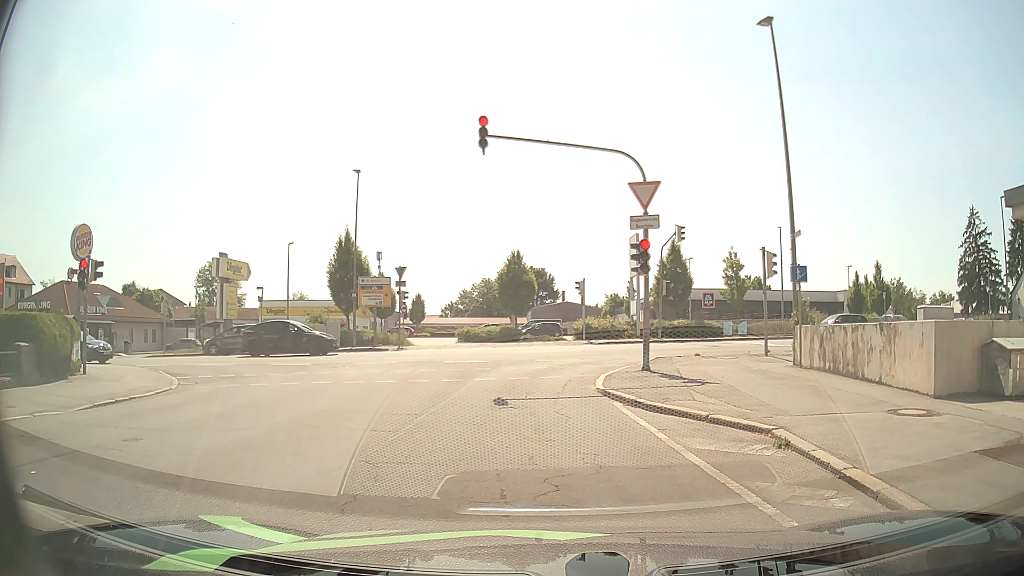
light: Day
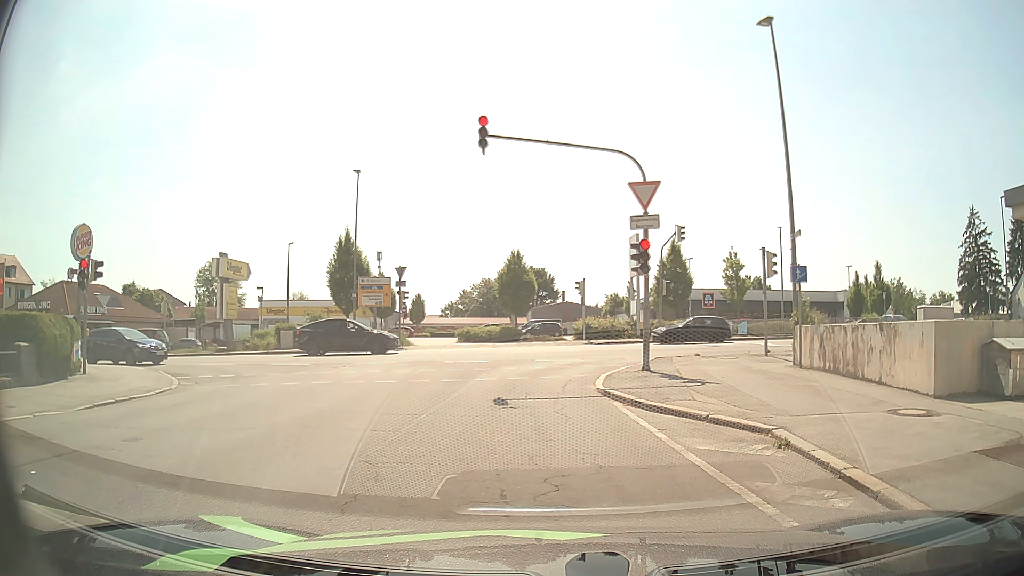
(0.0, 0.0) m; 0°
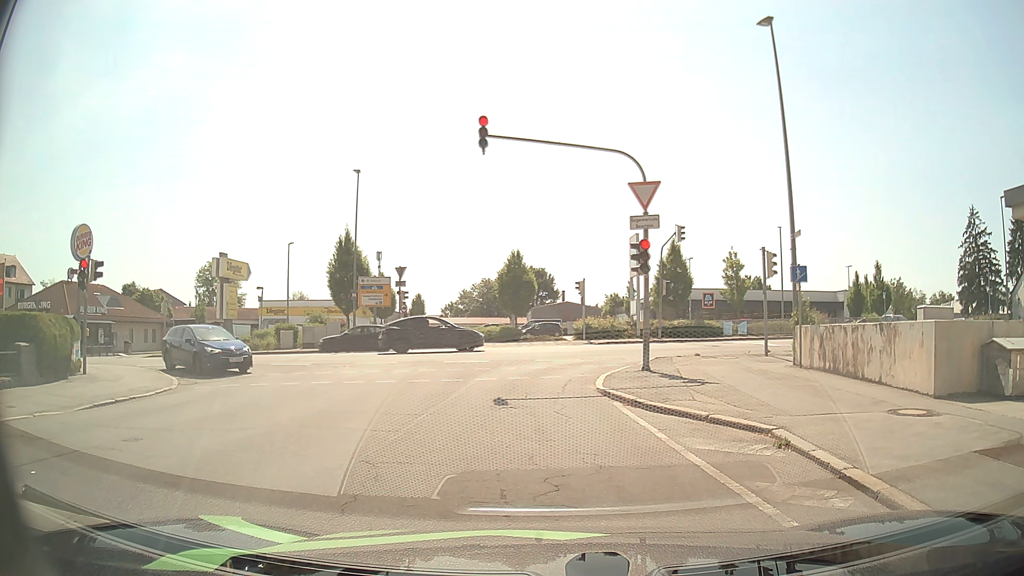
(0.0, 0.0) m; 0°
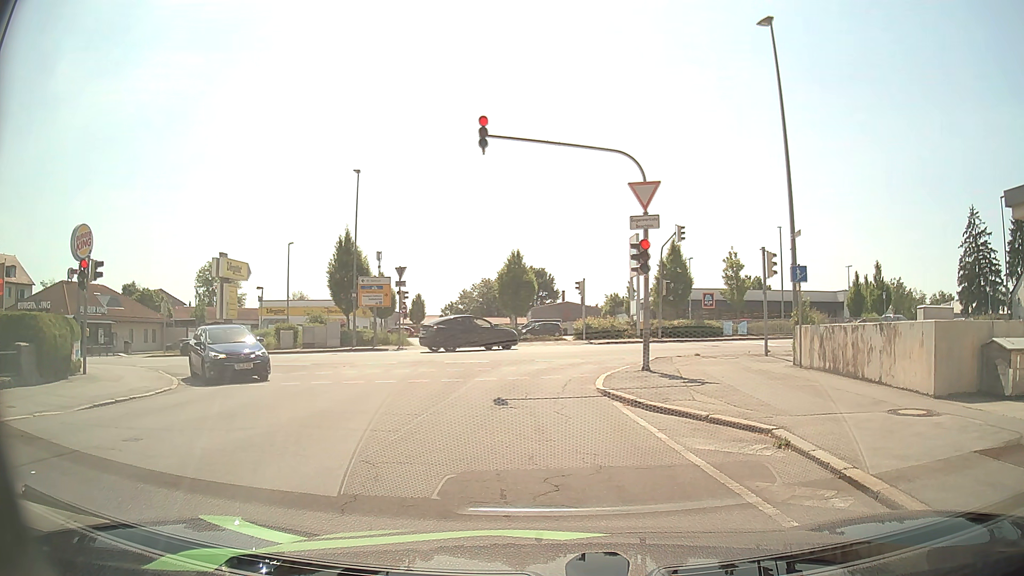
(0.0, 0.0) m; 0°
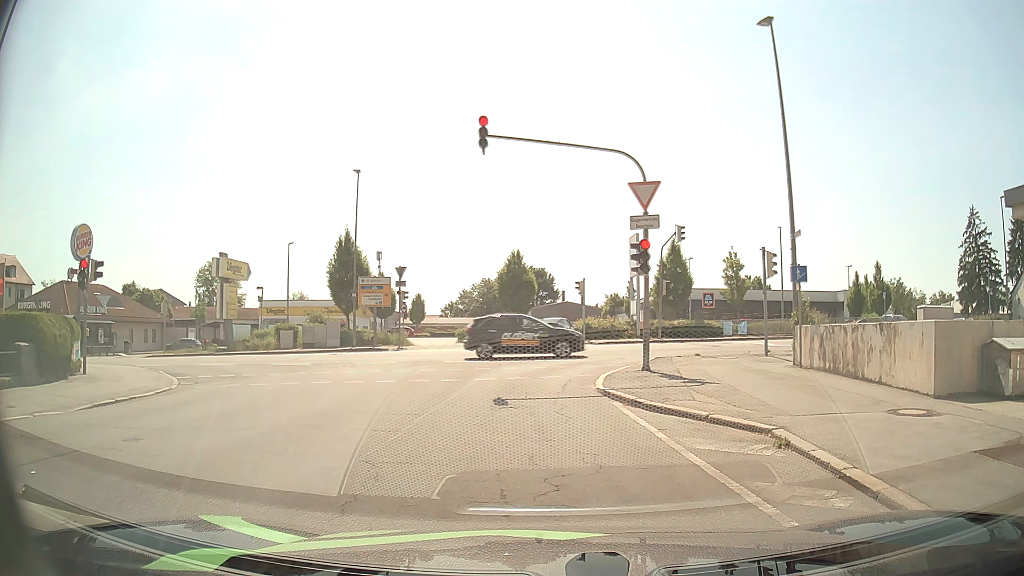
(0.0, 0.0) m; 0°
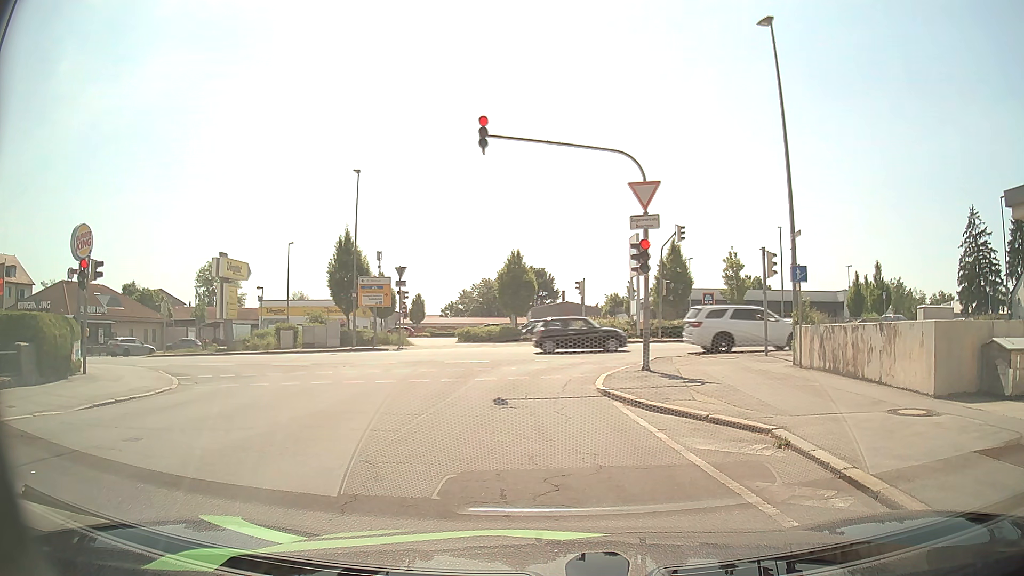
(0.0, 0.0) m; 0°
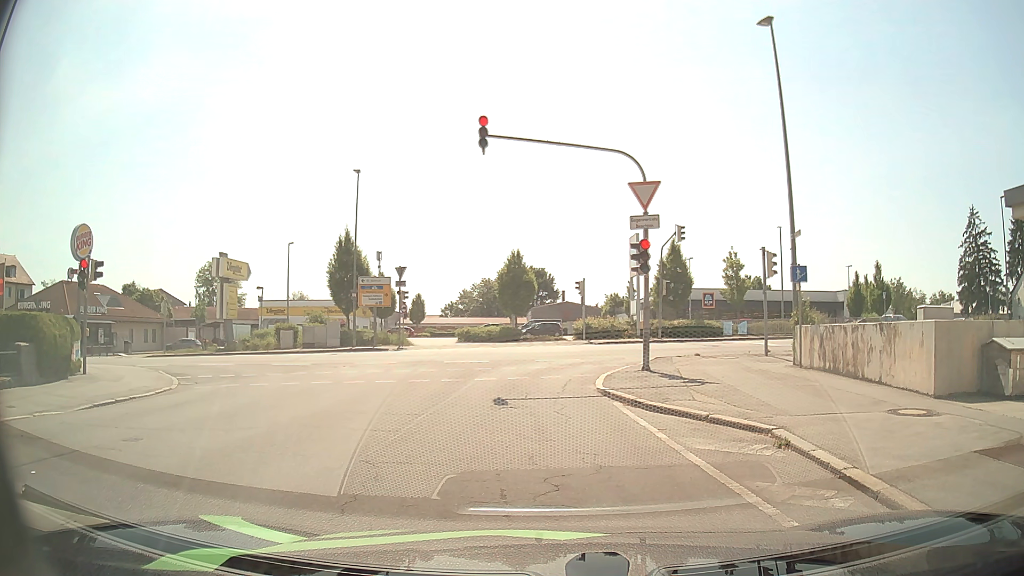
(0.0, 0.0) m; 0°
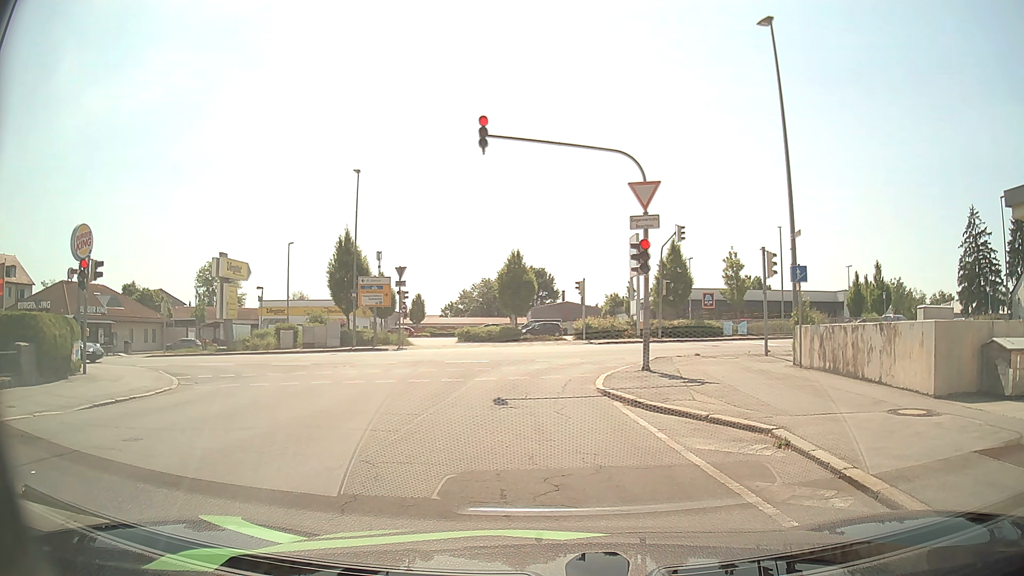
(0.0, 0.0) m; 0°
(-1, +10) (-1, +20) (+4, +28) (+14, +30) (+24, +30) (+34, +31) (+44, +32) (+54, +32) (+64, +32) (+74, +32) m
